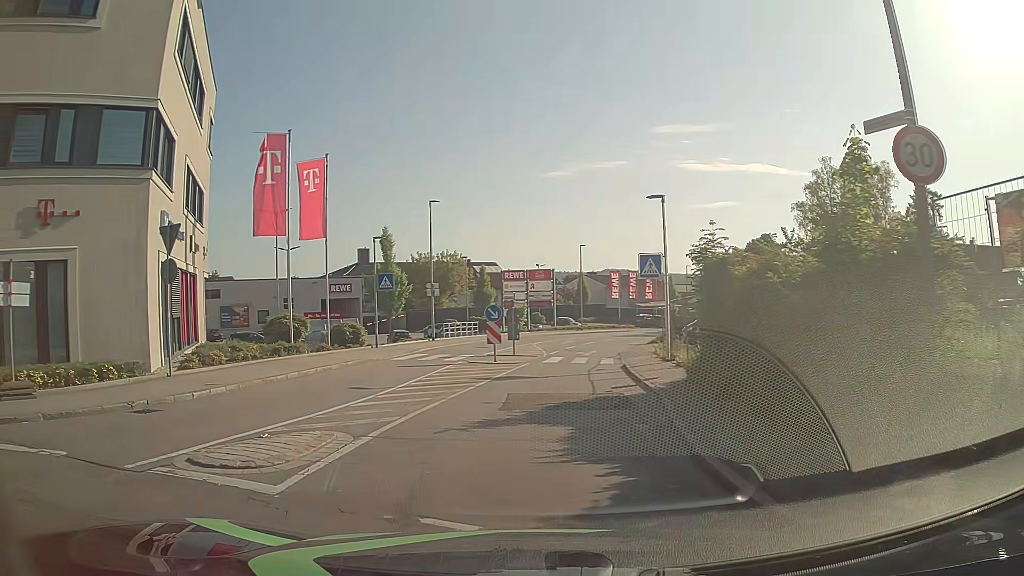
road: tertiary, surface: asphalt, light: Day
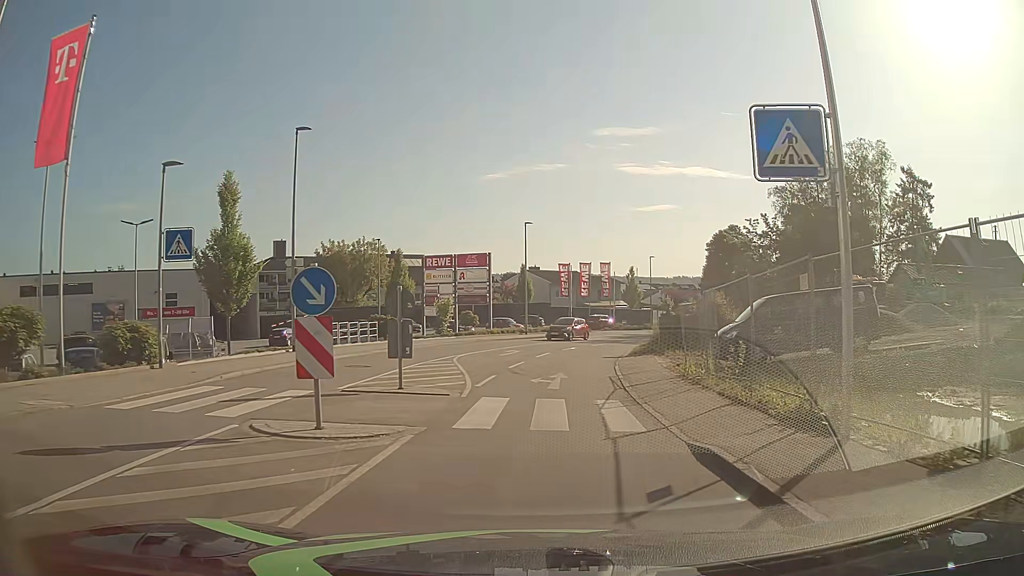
(+0.8, +15.7) m; +7°
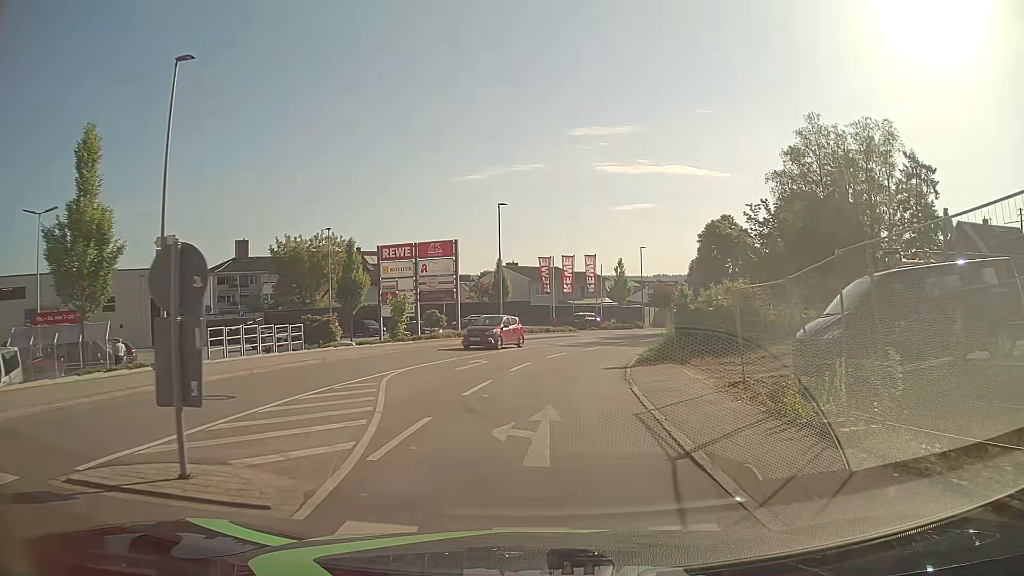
(+0.1, +8.0) m; +1°
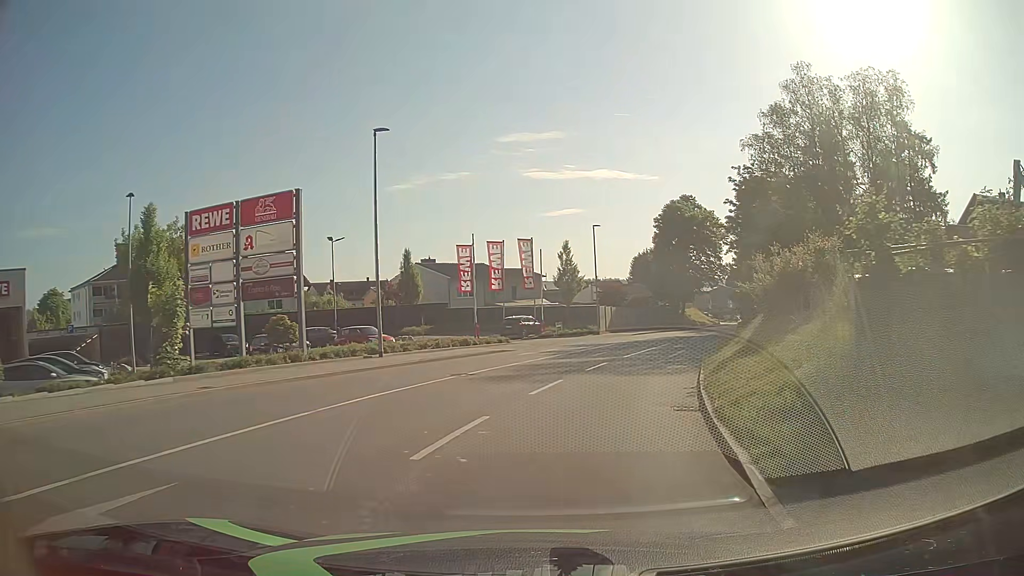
(+0.8, +17.9) m; +6°
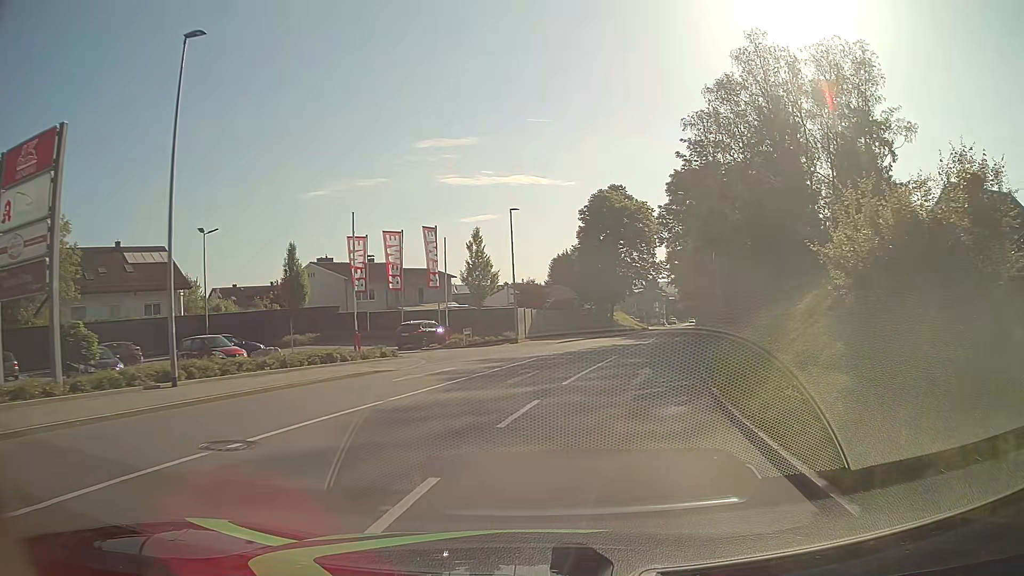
(+0.6, +9.5) m; +7°
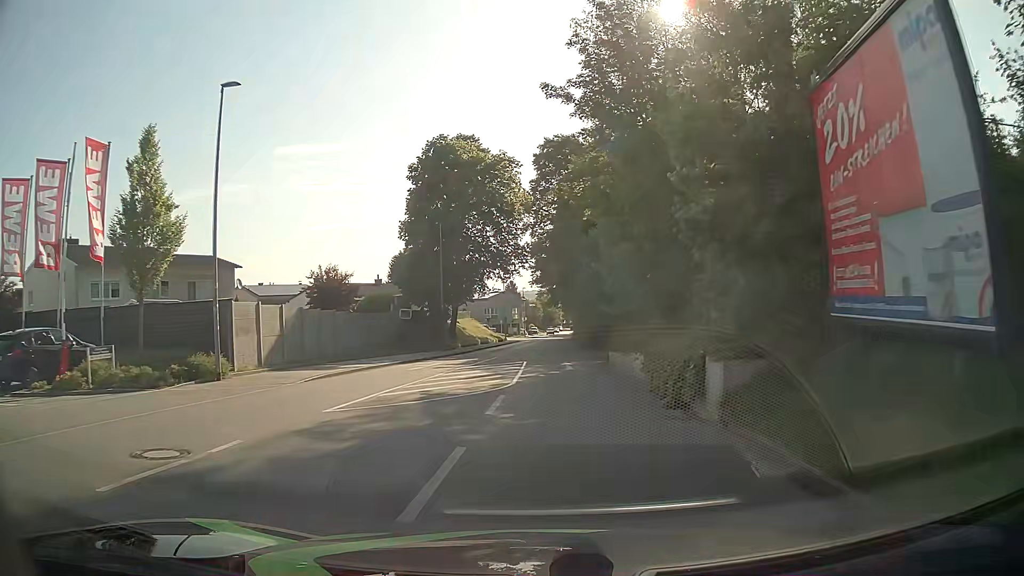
(+3.2, +23.3) m; +12°
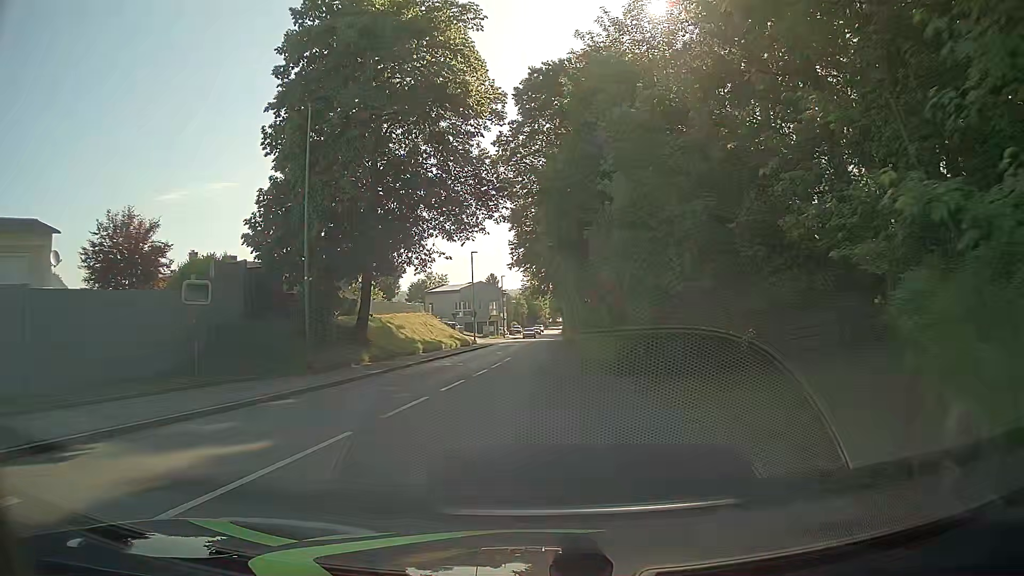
(+0.2, +23.0) m; 0°
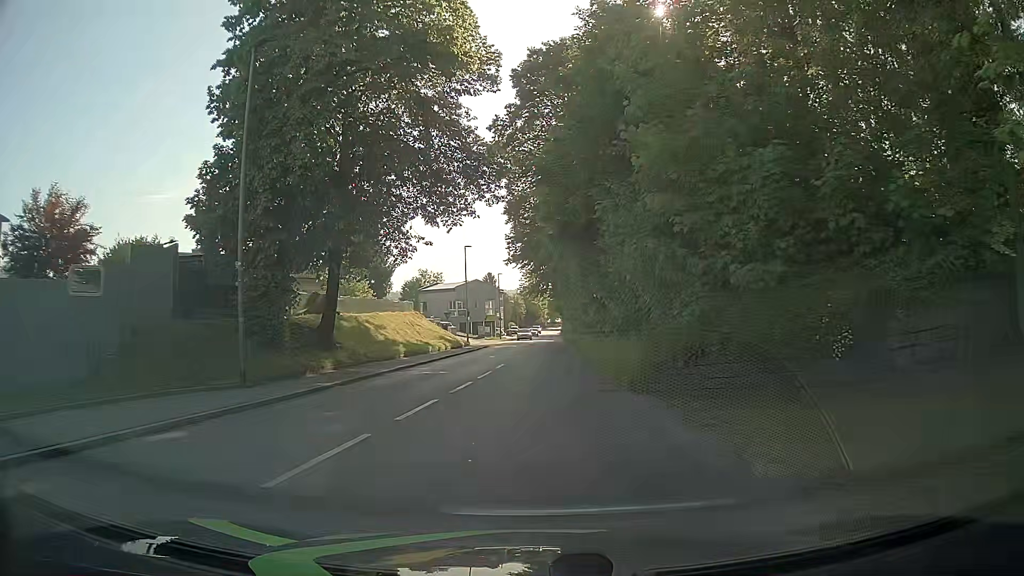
(0.0, +4.6) m; +1°
